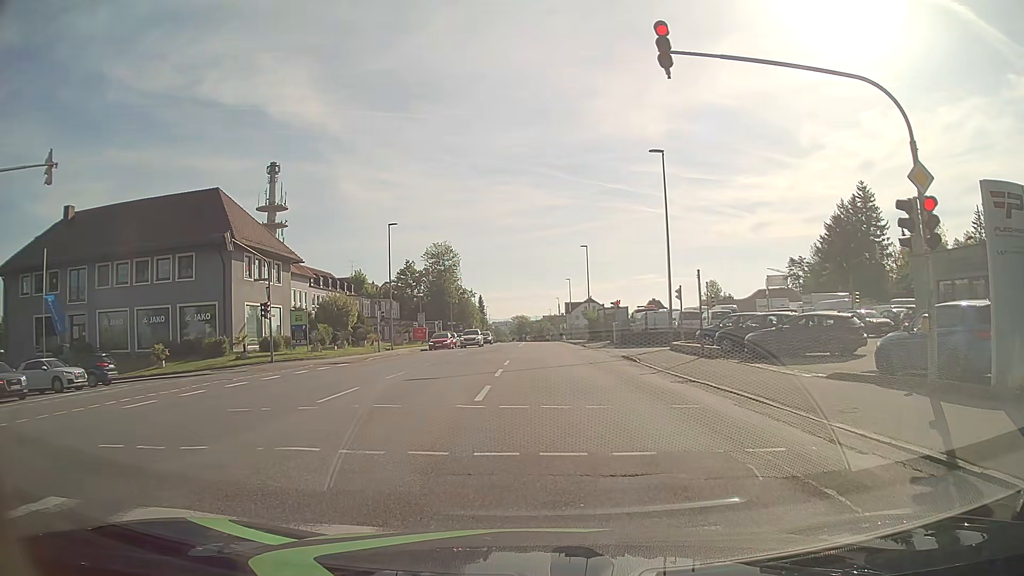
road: tertiary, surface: asphalt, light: Day
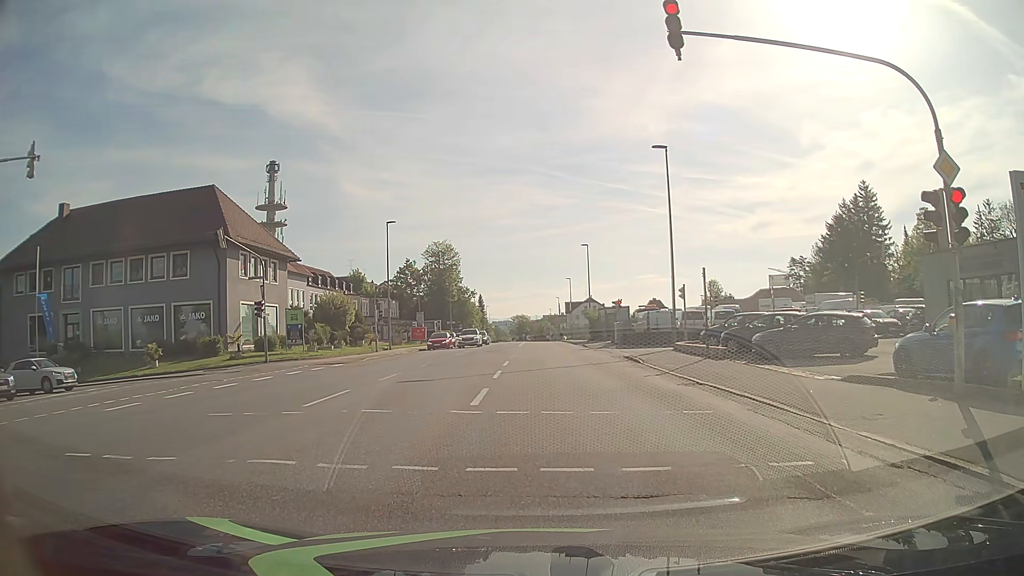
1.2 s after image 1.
(0.0, +0.7) m; 0°
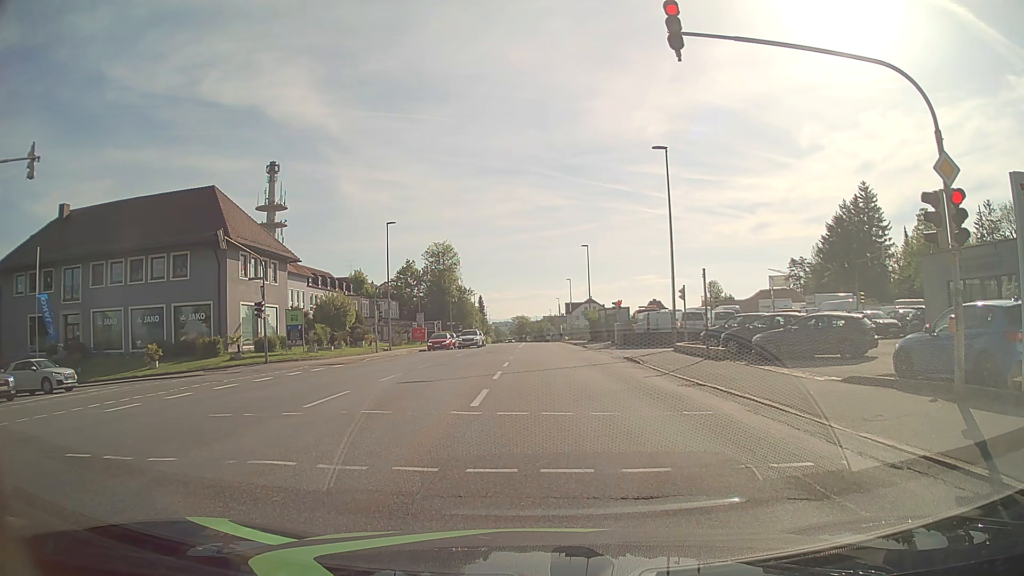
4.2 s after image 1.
(0.0, +0.1) m; 0°
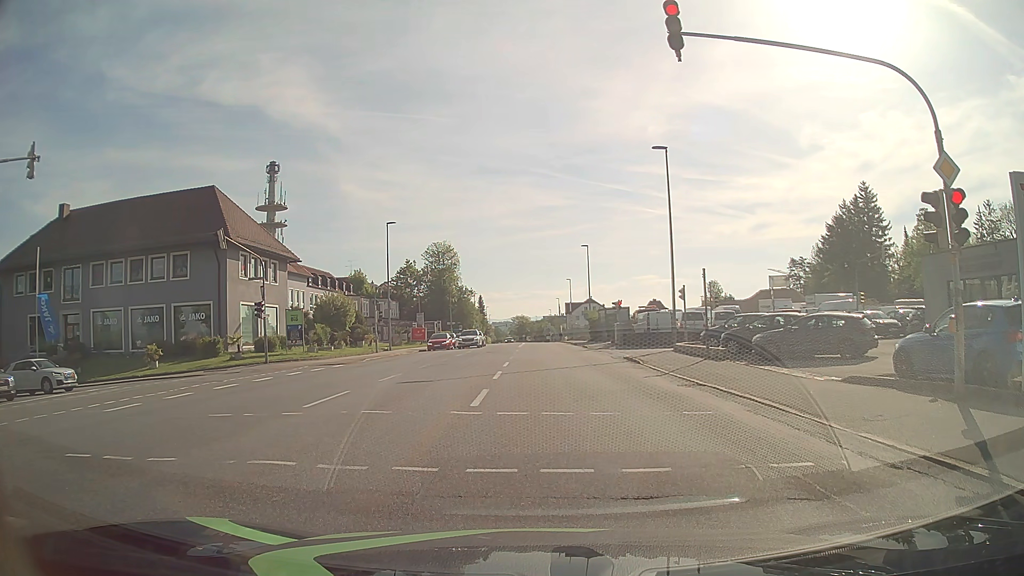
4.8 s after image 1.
(0.0, 0.0) m; 0°
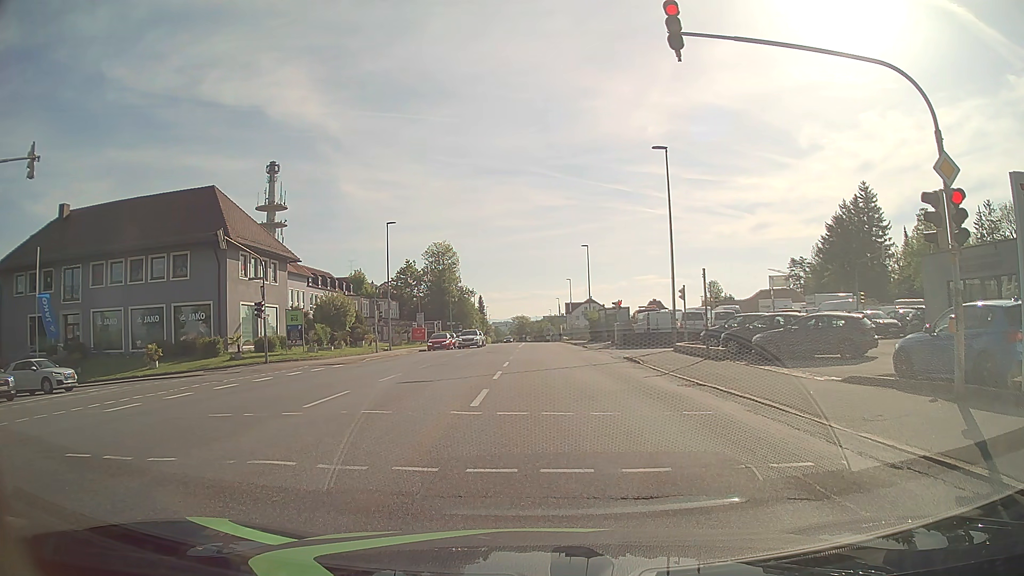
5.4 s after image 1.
(0.0, 0.0) m; 0°
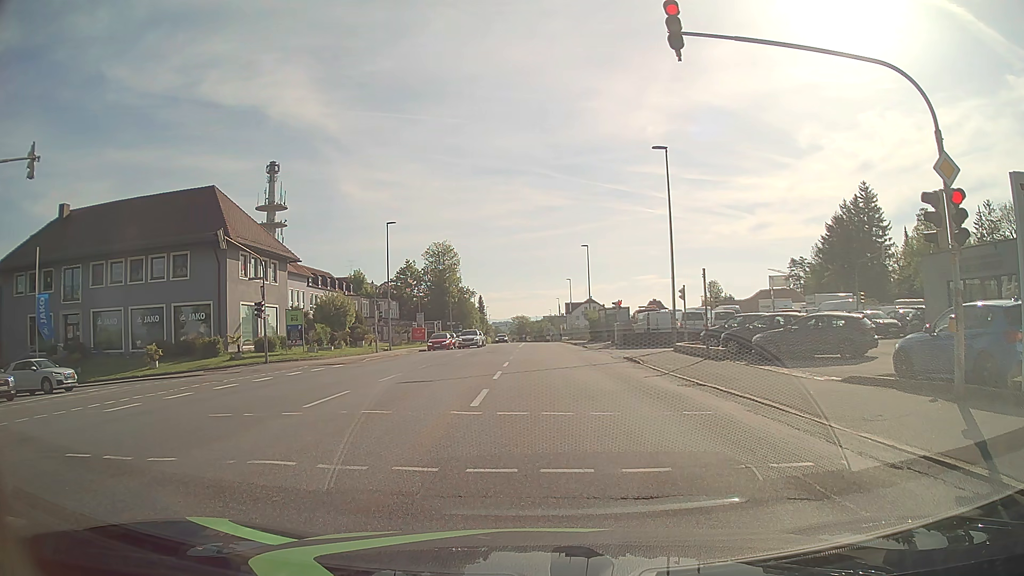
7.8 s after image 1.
(0.0, 0.0) m; 0°
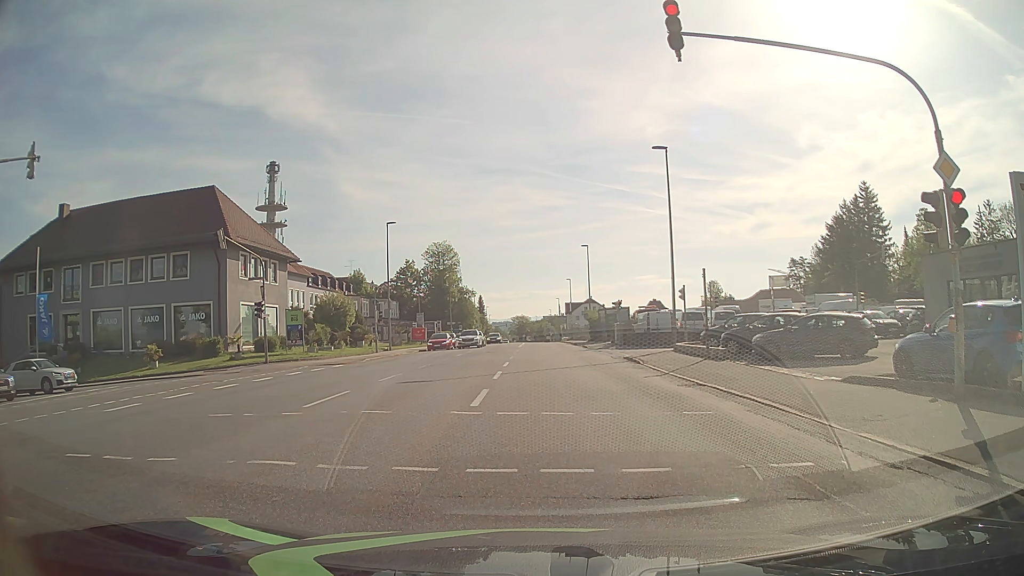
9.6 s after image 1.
(0.0, 0.0) m; 0°
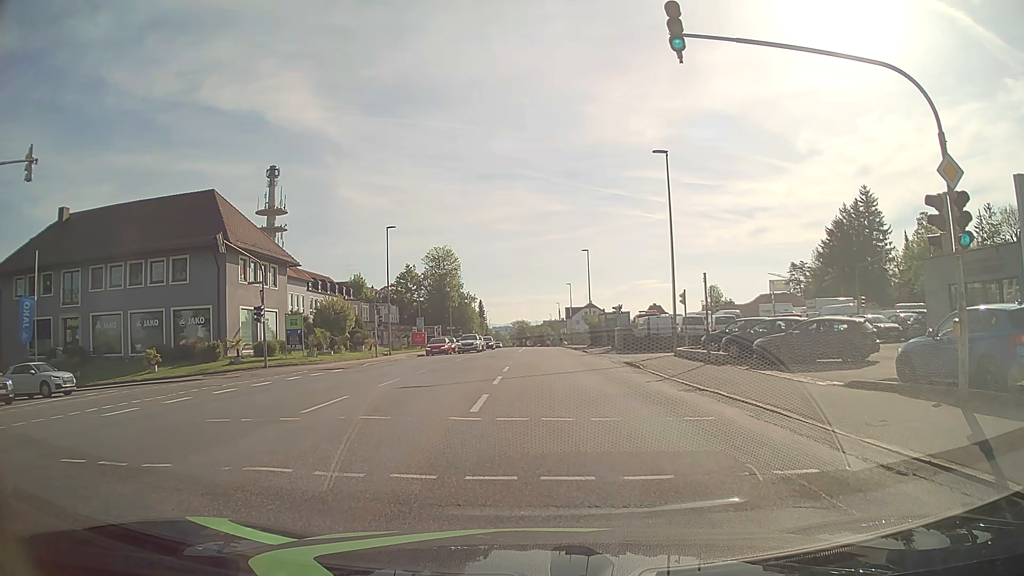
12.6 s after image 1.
(0.0, +0.1) m; 0°
(0, +10) (-1, +20) (-1, +30) (-2, +40) (-2, +50) (-2, +60) (-3, +70) (-3, +80) (-4, +90) (-4, +100) m
